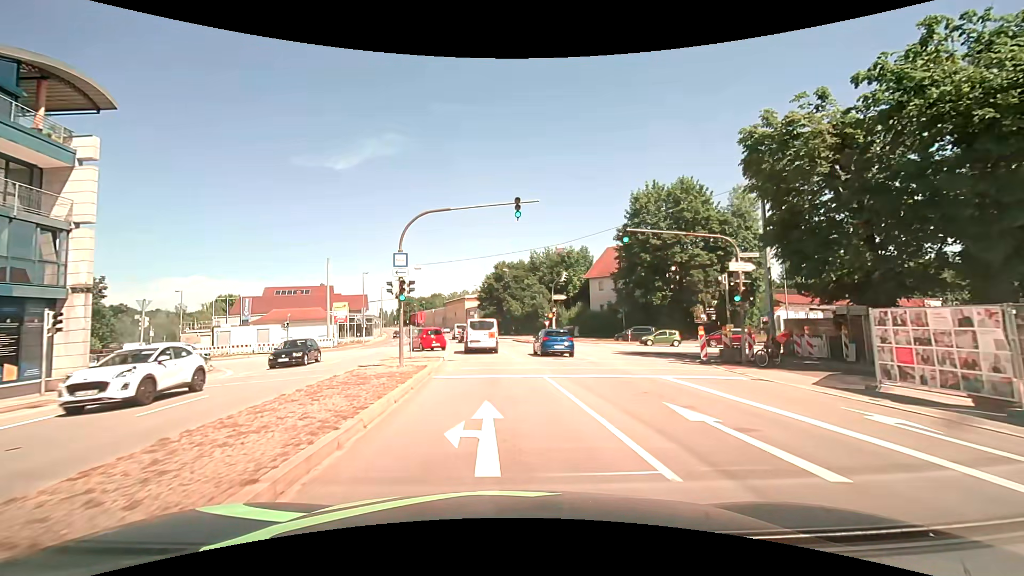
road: primary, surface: asphalt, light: Day
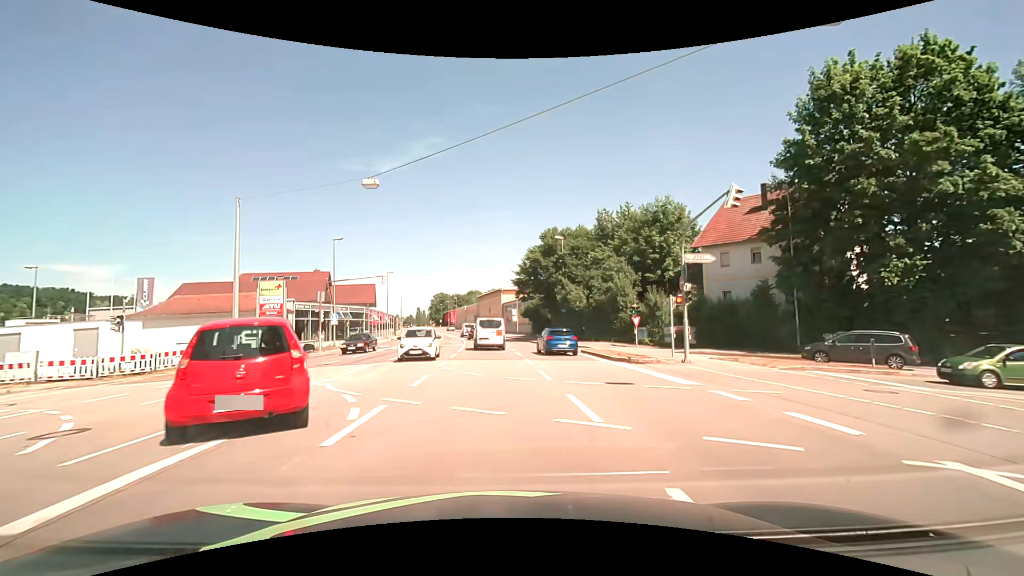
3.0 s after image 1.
(-1.3, +28.0) m; -5°
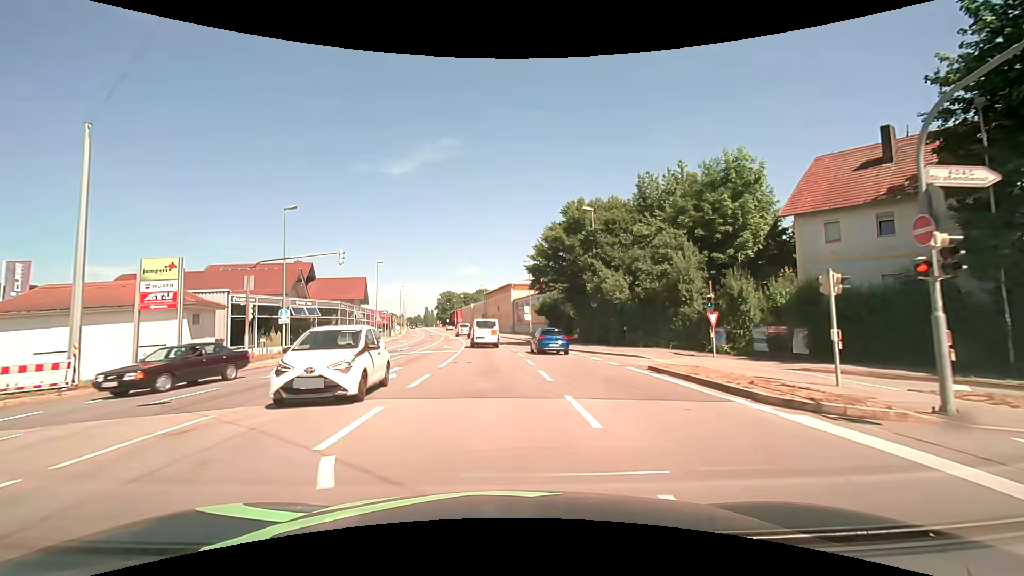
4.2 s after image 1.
(-0.2, +12.3) m; -1°
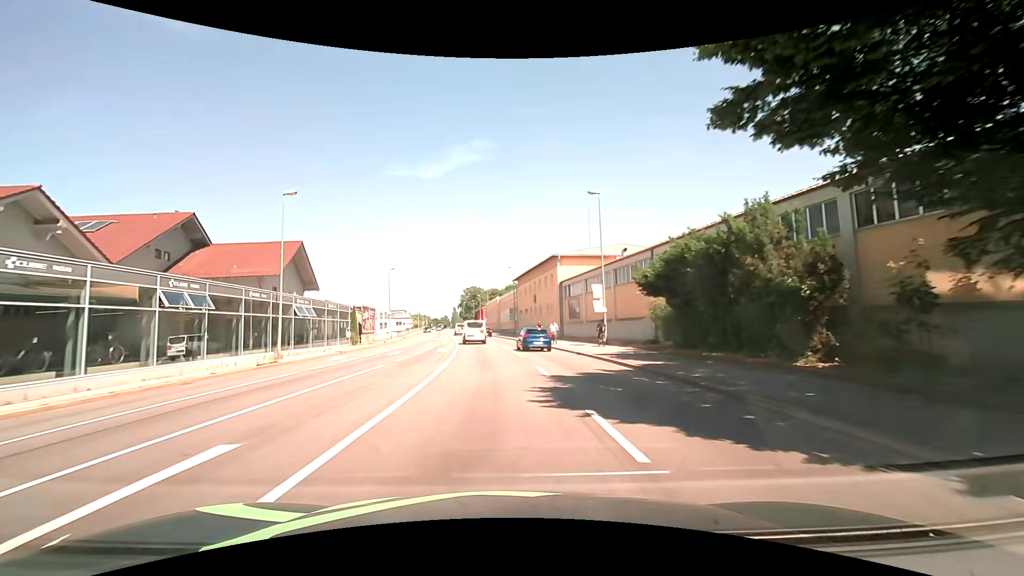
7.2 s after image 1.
(-1.1, +34.7) m; -4°
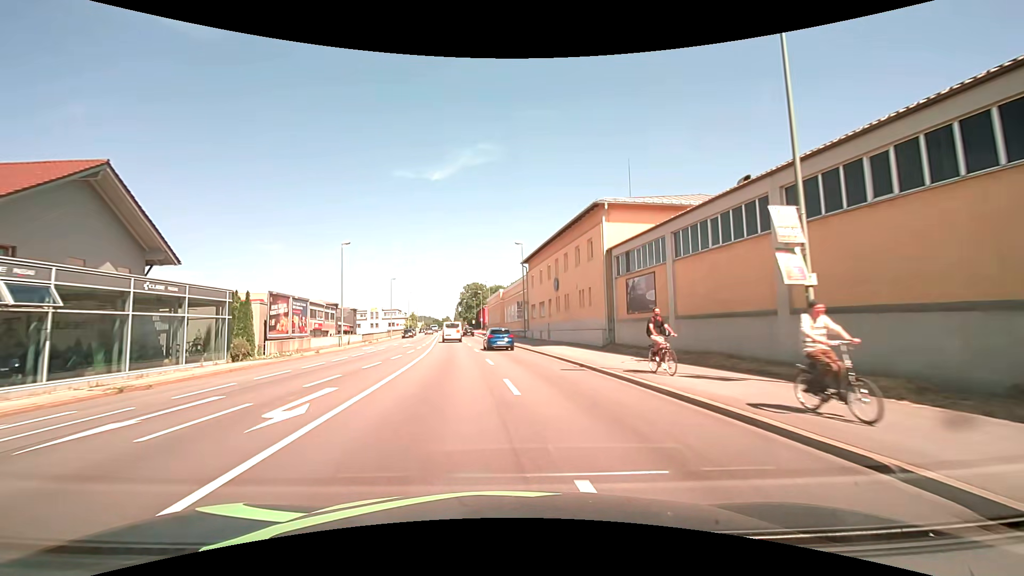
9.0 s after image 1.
(-0.1, +22.0) m; -1°
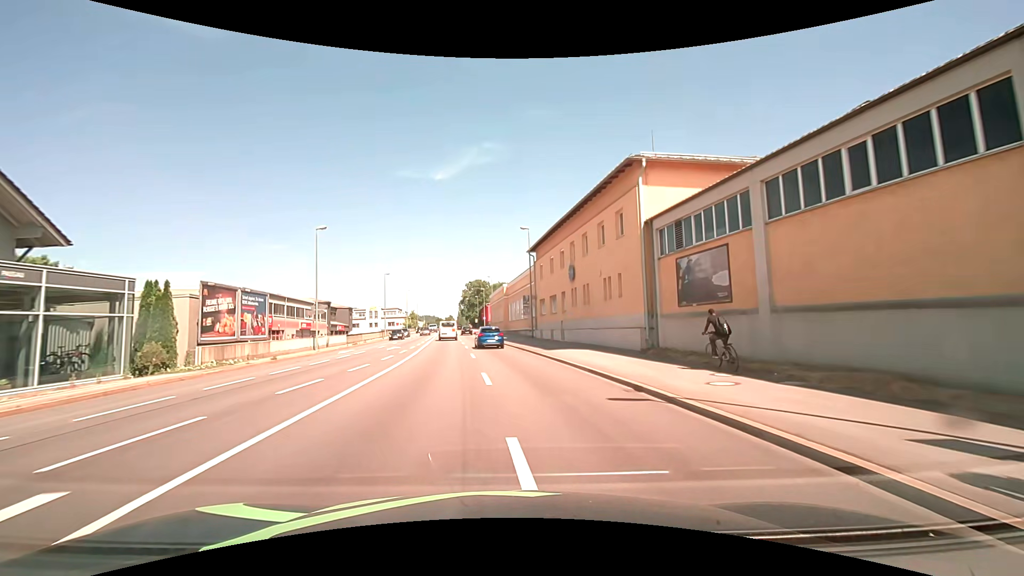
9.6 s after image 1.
(0.0, +7.4) m; -1°
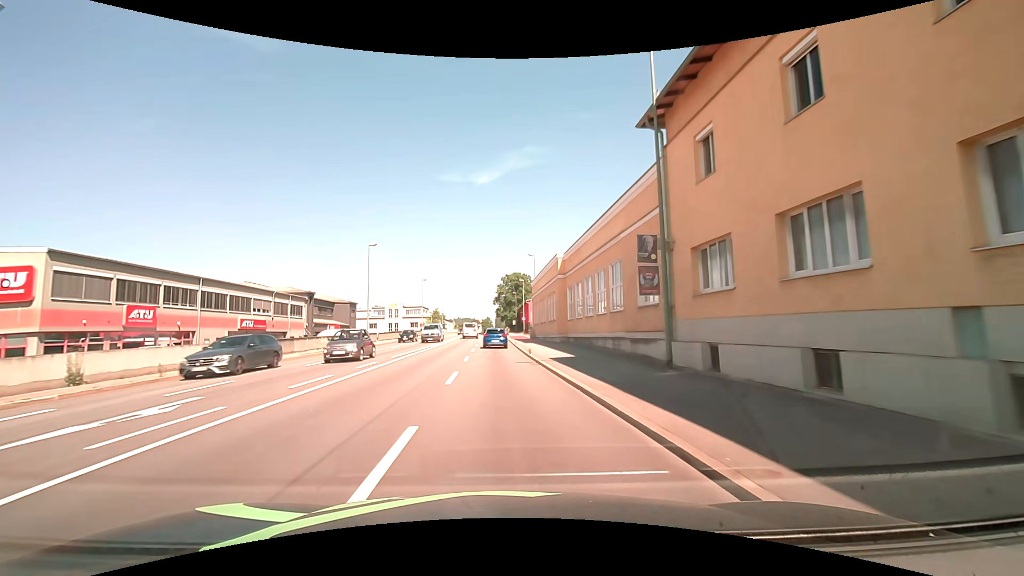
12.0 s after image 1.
(-1.0, +29.8) m; -4°
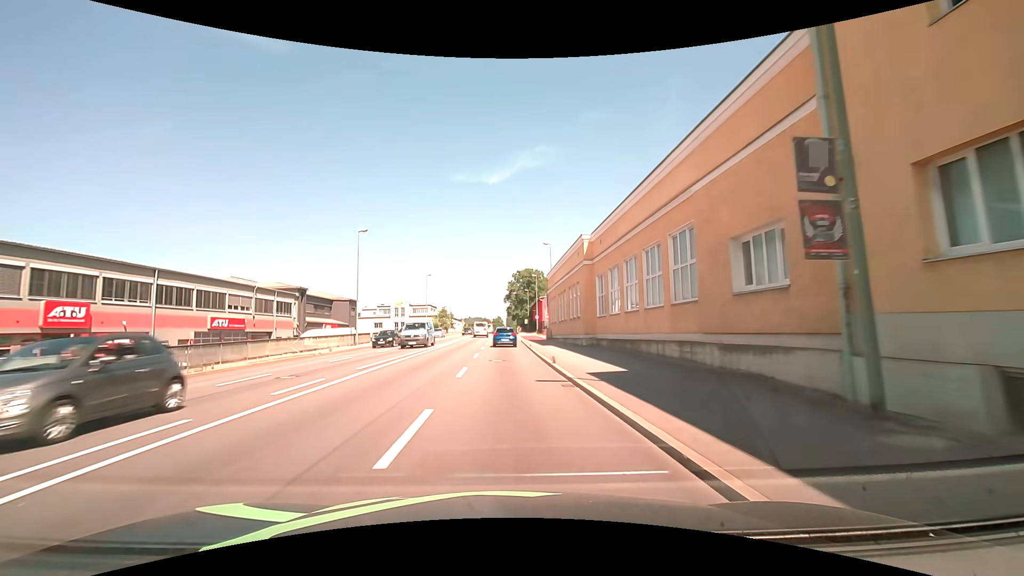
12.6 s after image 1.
(-0.1, +7.5) m; -1°
(0, +10) (0, +20) (-1, +30) (-1, +40) (-1, +50) (-1, +60) (-1, +70) (-1, +80) (-1, +90) (-1, +100) m
